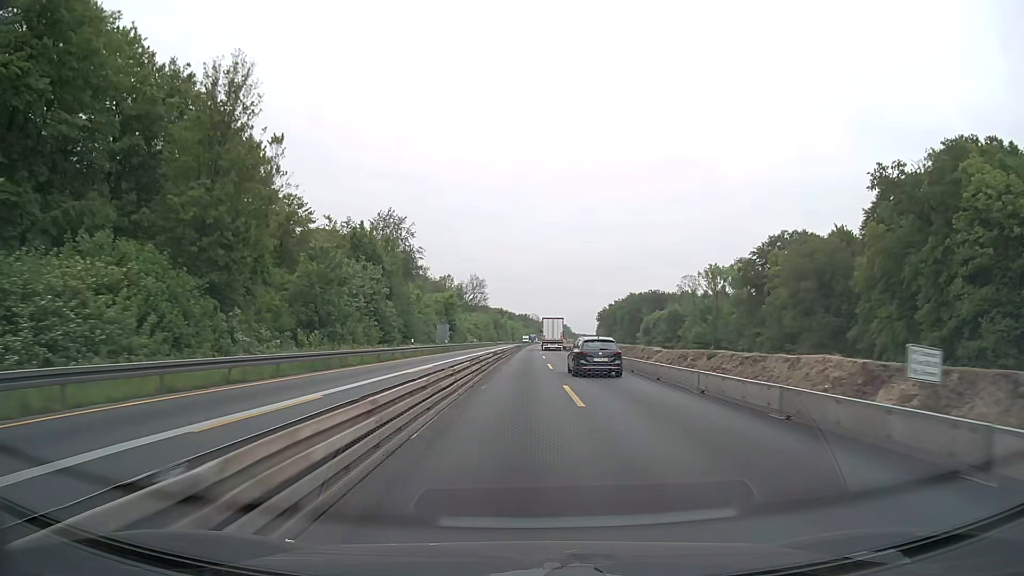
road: motorway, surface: concrete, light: Day
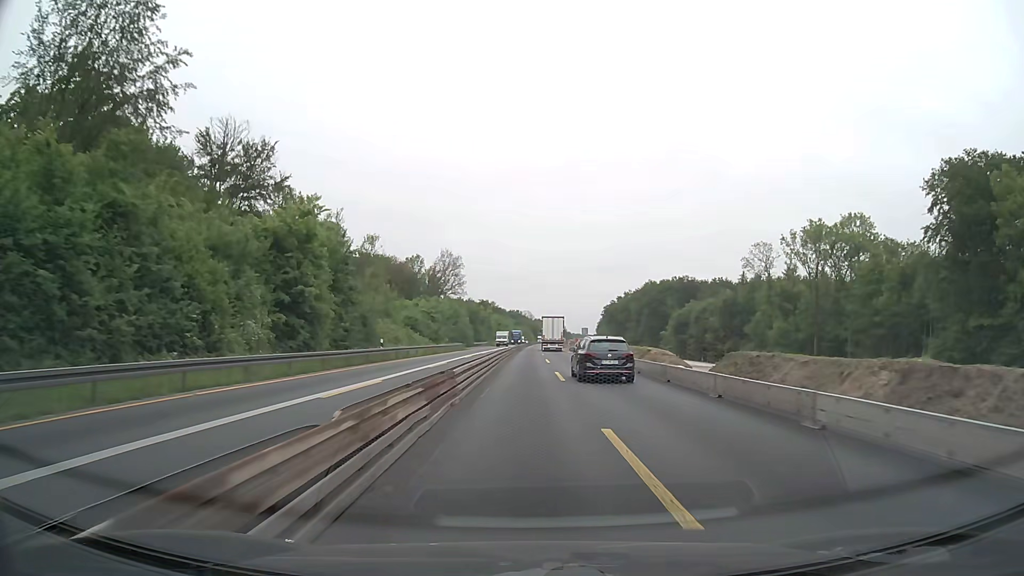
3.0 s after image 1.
(+0.2, +63.3) m; +1°
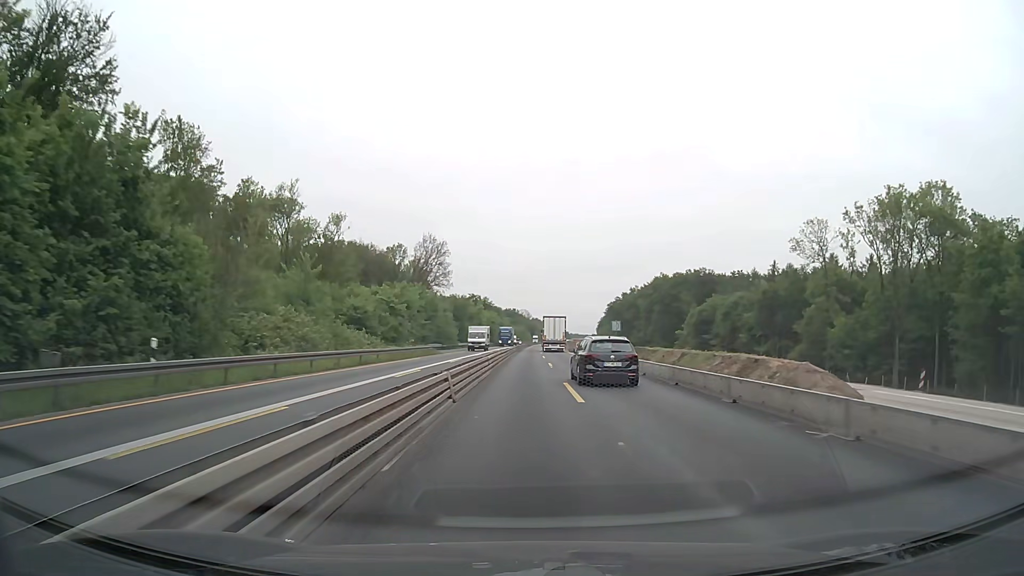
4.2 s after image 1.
(+0.1, +25.4) m; 0°
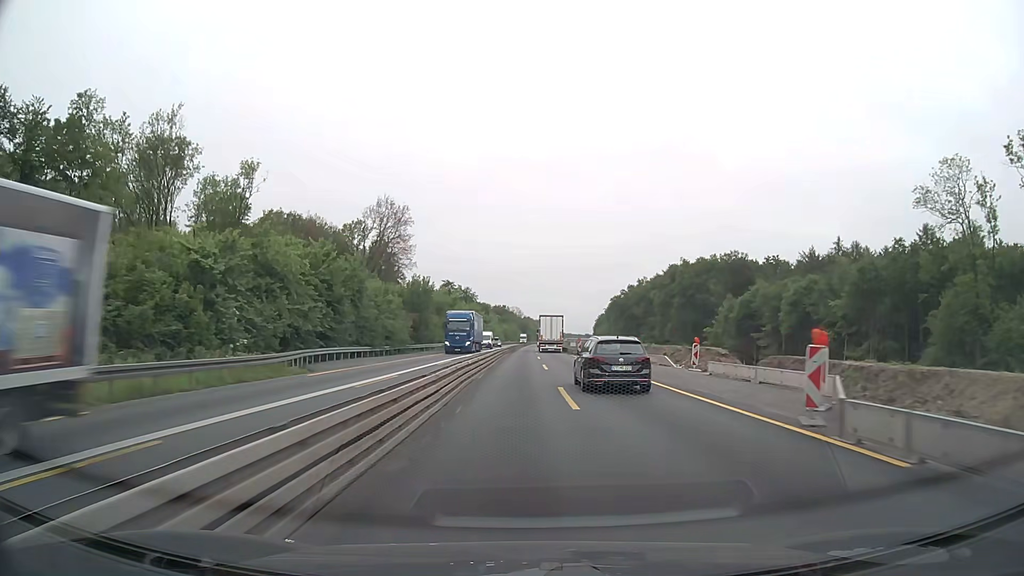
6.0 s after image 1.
(+0.3, +38.2) m; +1°
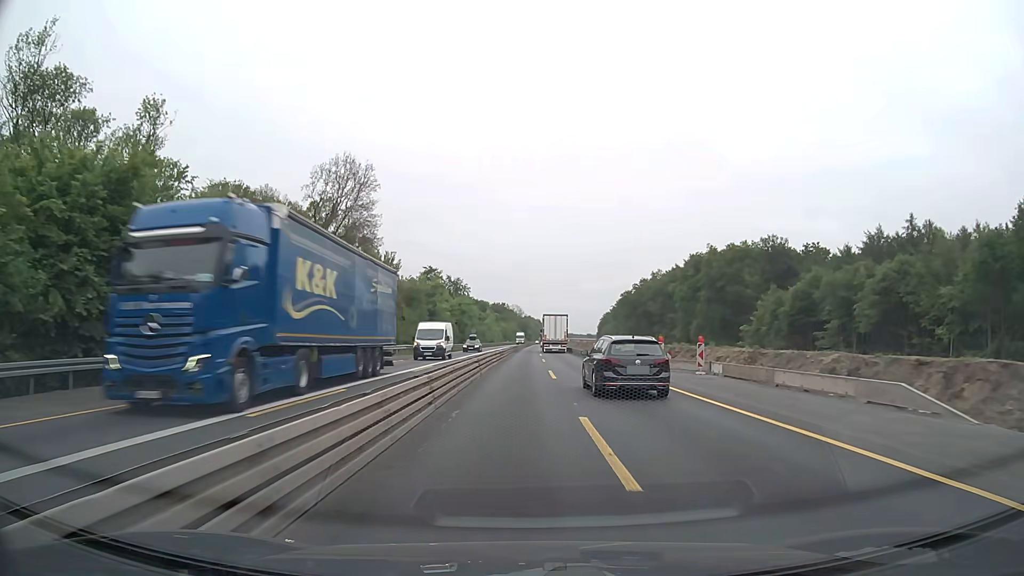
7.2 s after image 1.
(-0.1, +25.5) m; 0°
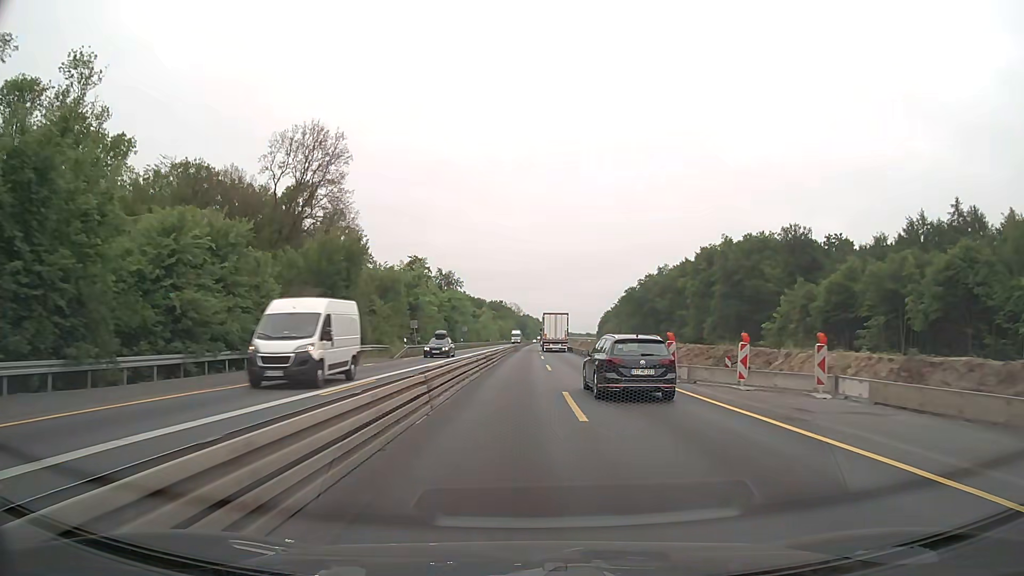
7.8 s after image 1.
(0.0, +12.7) m; 0°
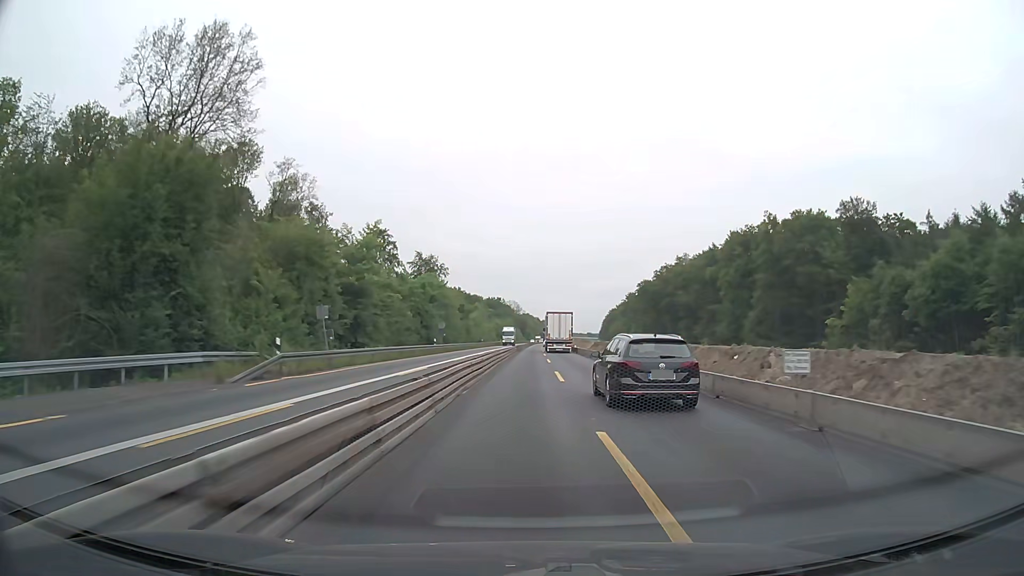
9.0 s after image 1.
(0.0, +25.5) m; 0°
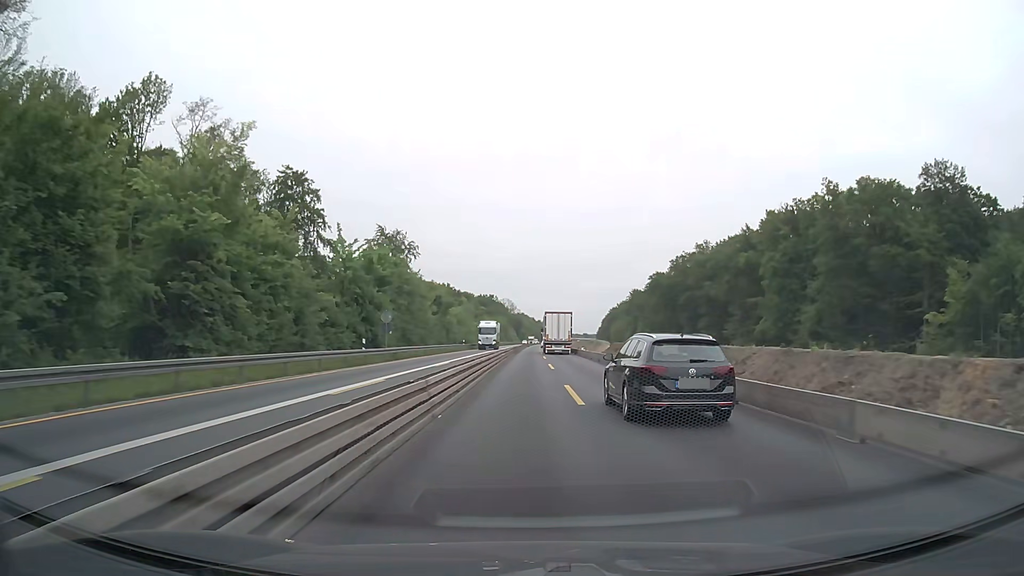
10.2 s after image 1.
(+0.1, +25.5) m; +1°
